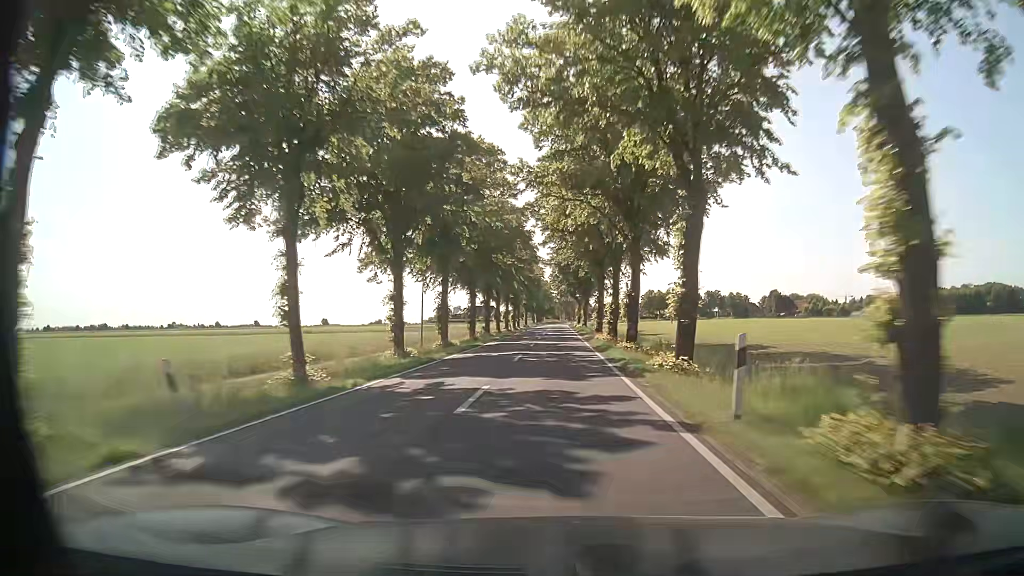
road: secondary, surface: asphalt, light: Day
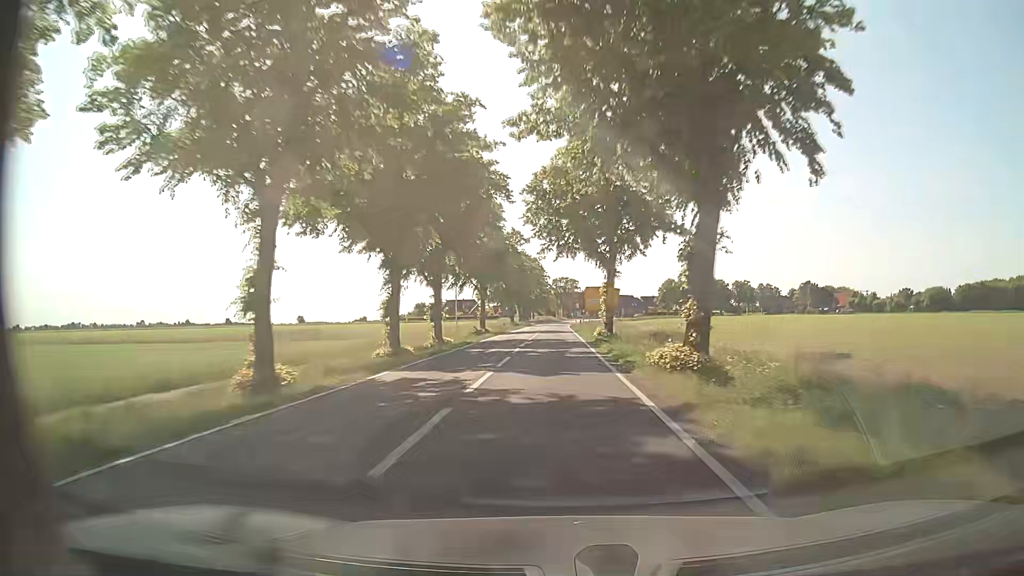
(+0.1, +75.1) m; 0°
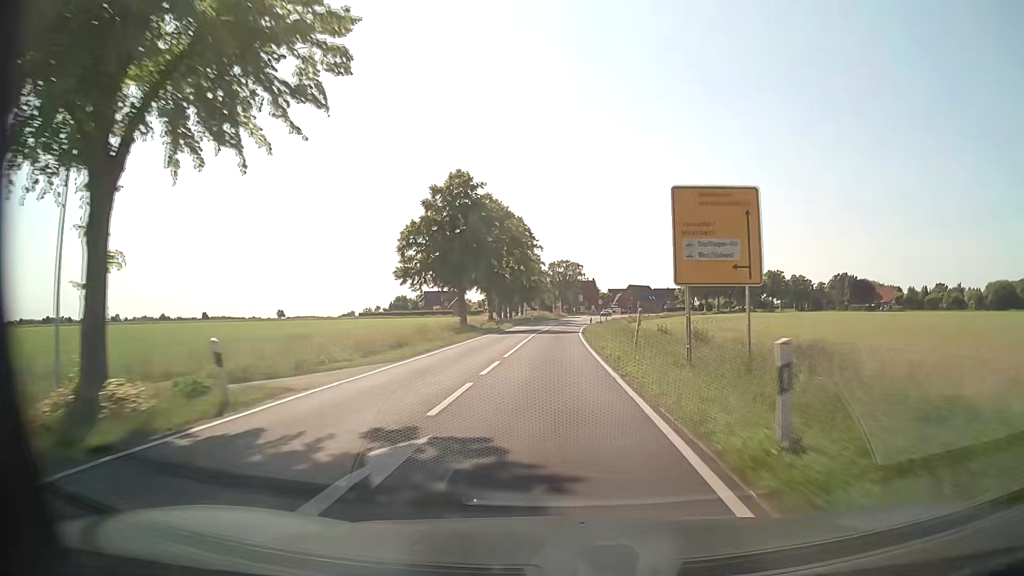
(+0.3, +56.0) m; 0°
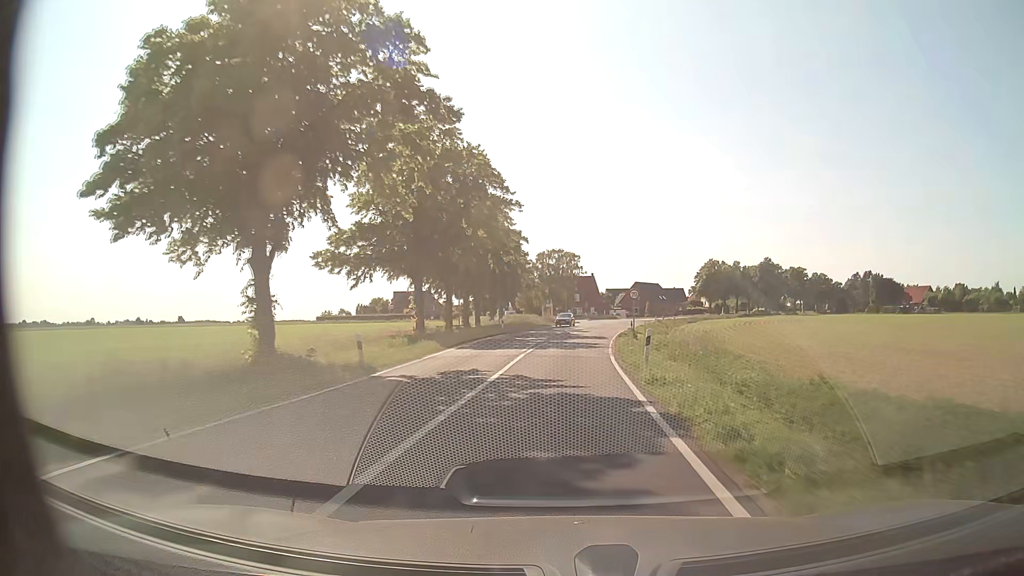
(+0.1, +37.7) m; +1°
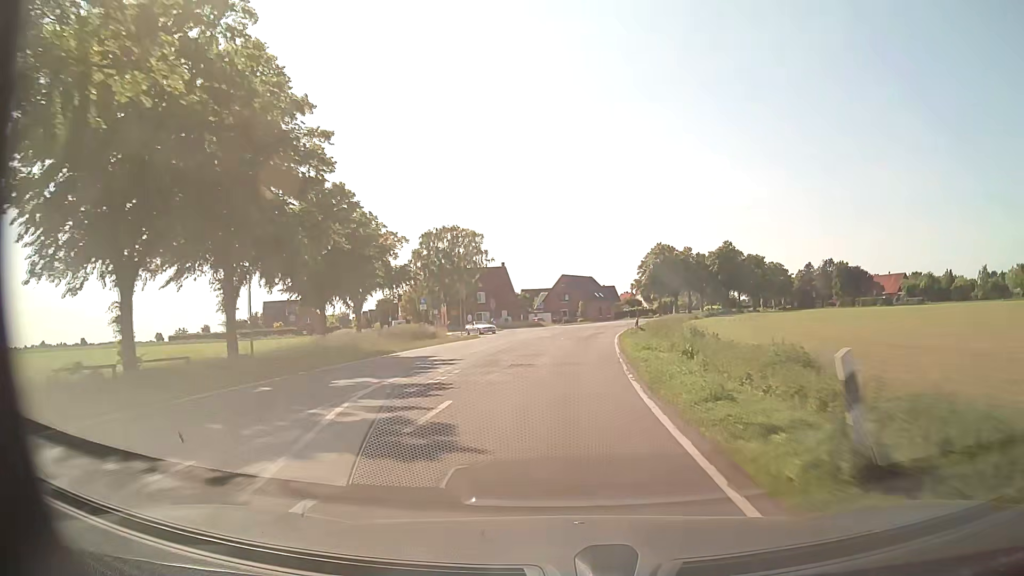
(+2.6, +46.2) m; +7°
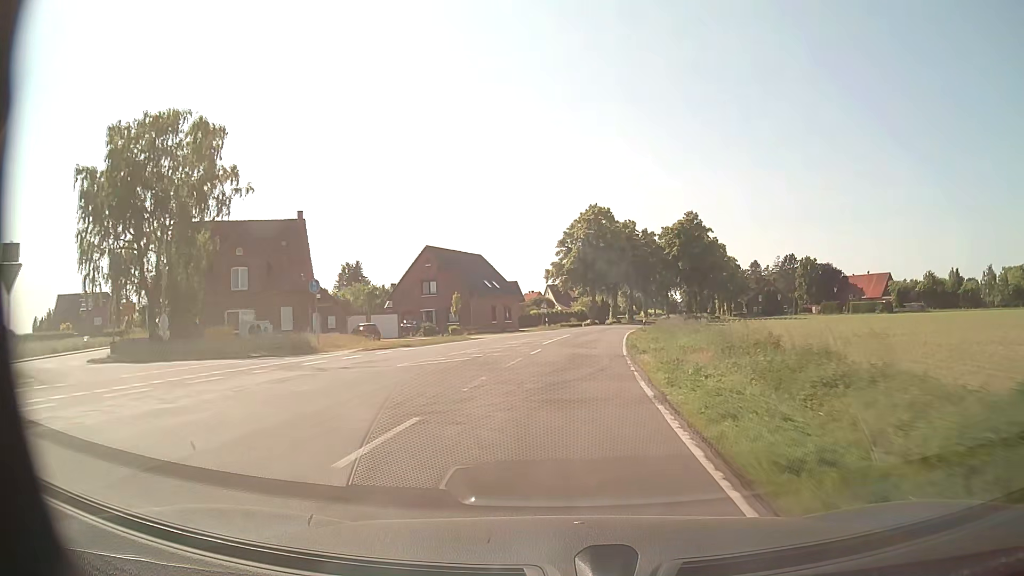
(+4.7, +57.1) m; +9°
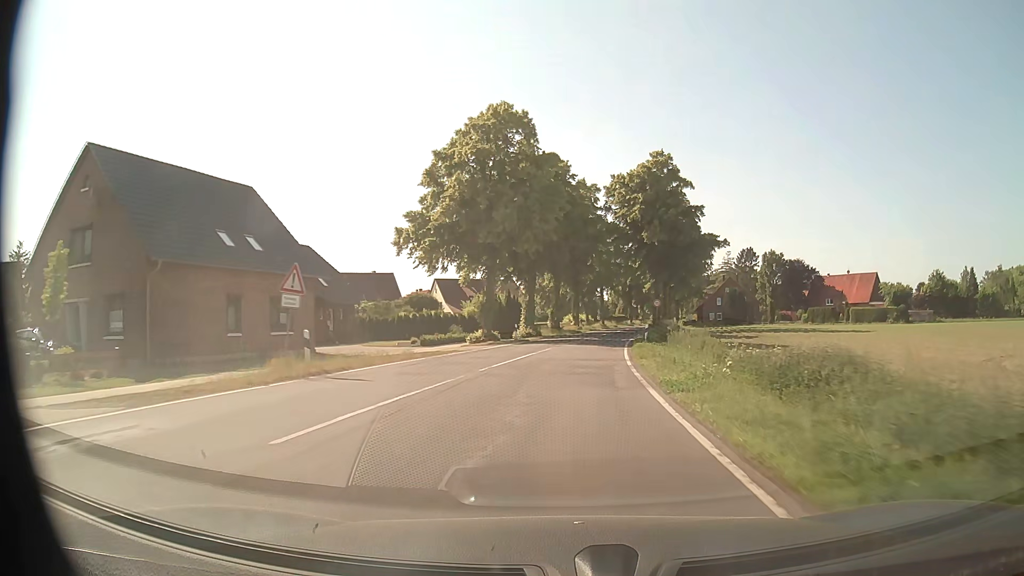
(+2.9, +45.6) m; +8°
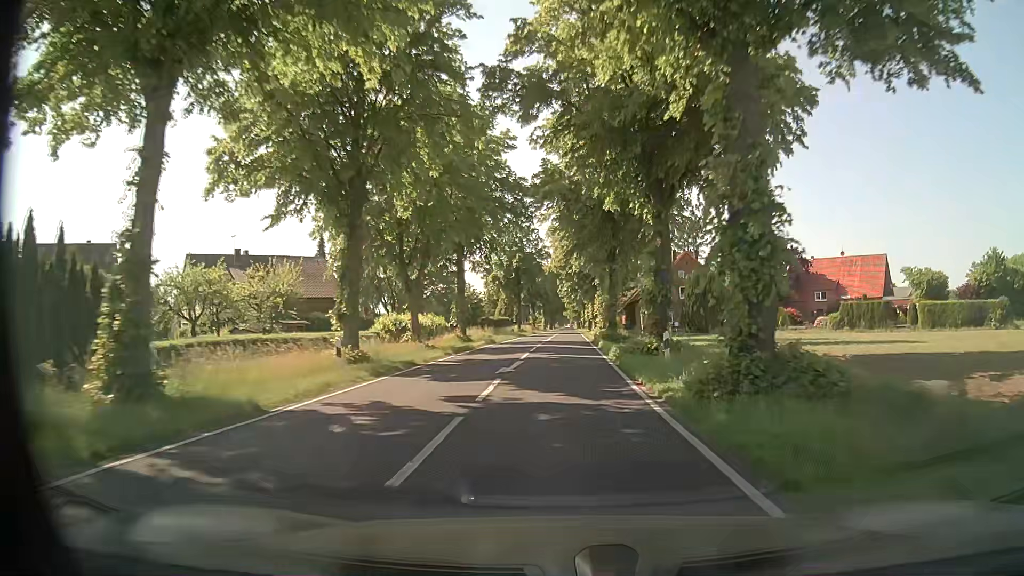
(+5.2, +56.8) m; +10°
(0, +10) (0, +20) (+1, +30) (+1, +40) (+1, +50) (+1, +60) (+2, +70) (+2, +80) (+2, +90) (+3, +100) m
